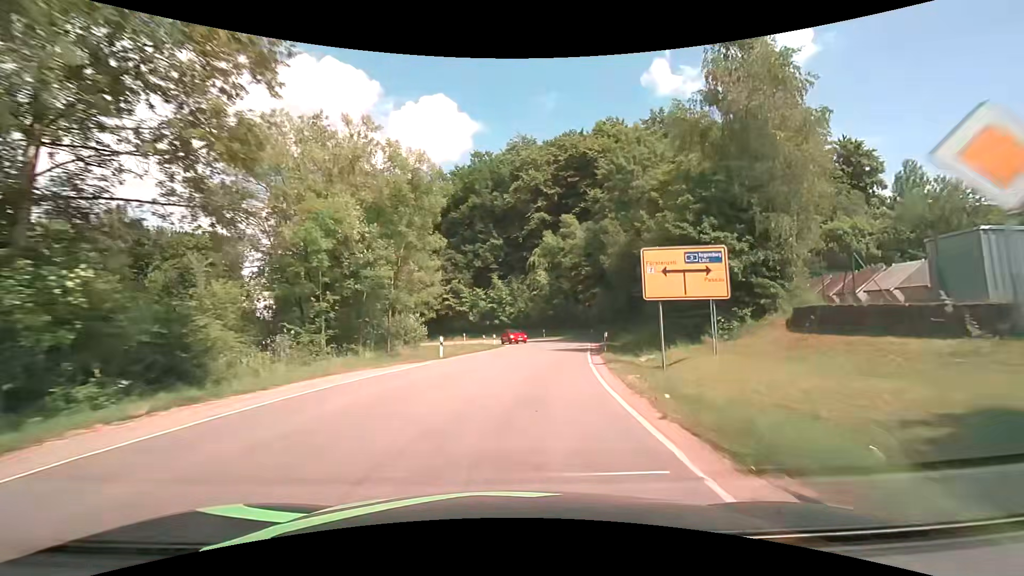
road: tertiary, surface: asphalt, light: Day
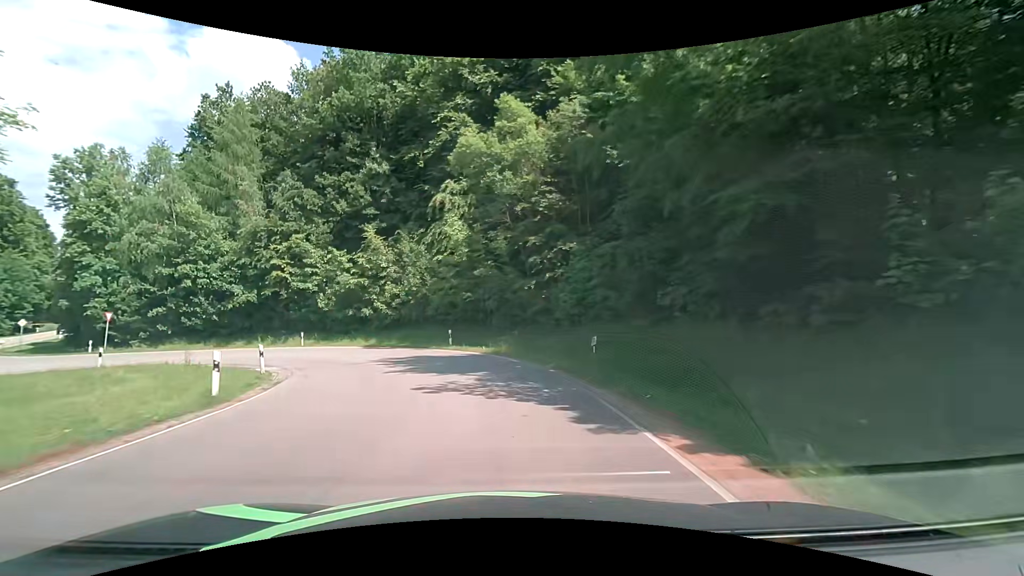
(+3.1, +32.4) m; +8°
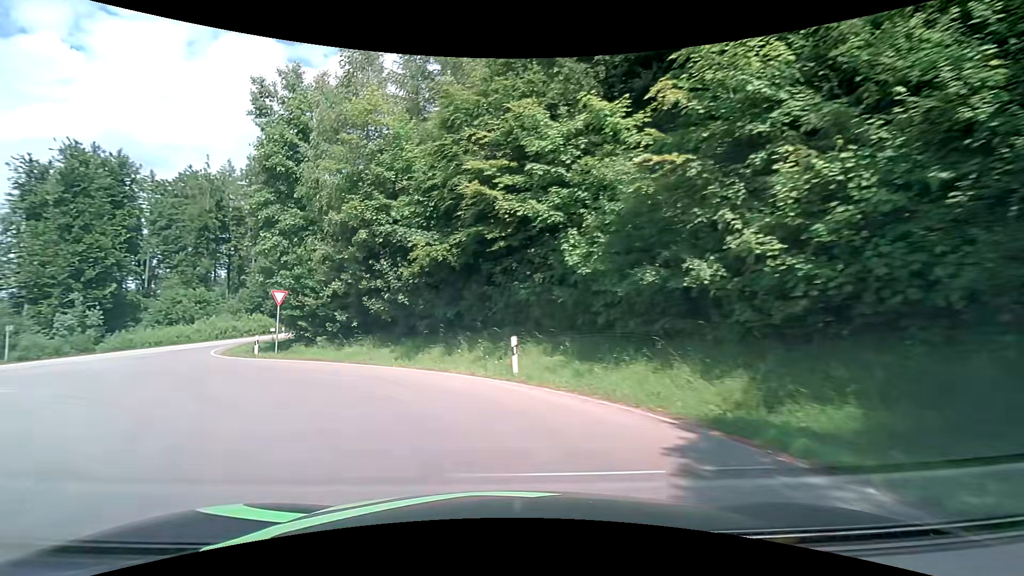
(-6.6, +27.9) m; -37°
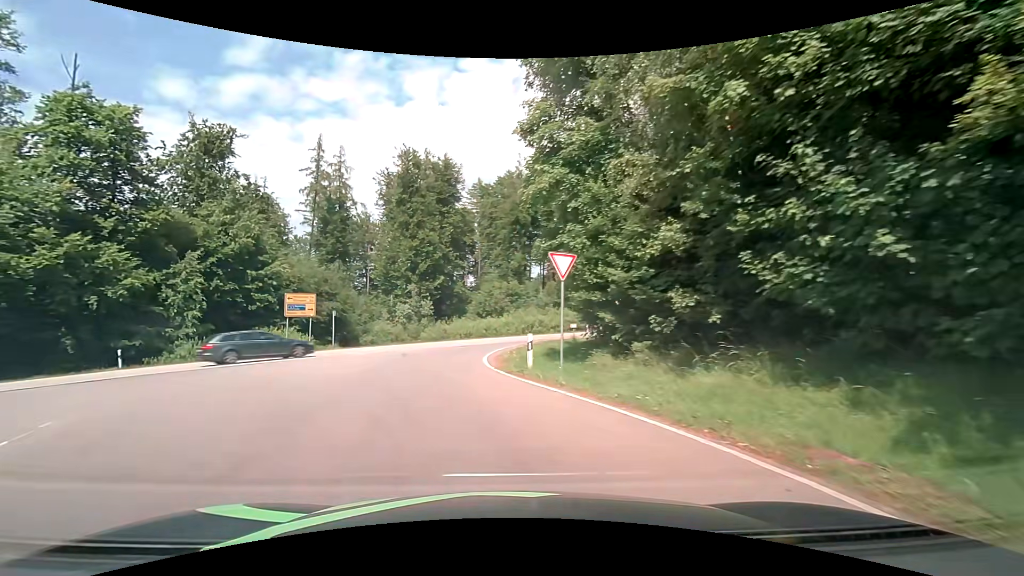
(-4.3, +13.3) m; -35°
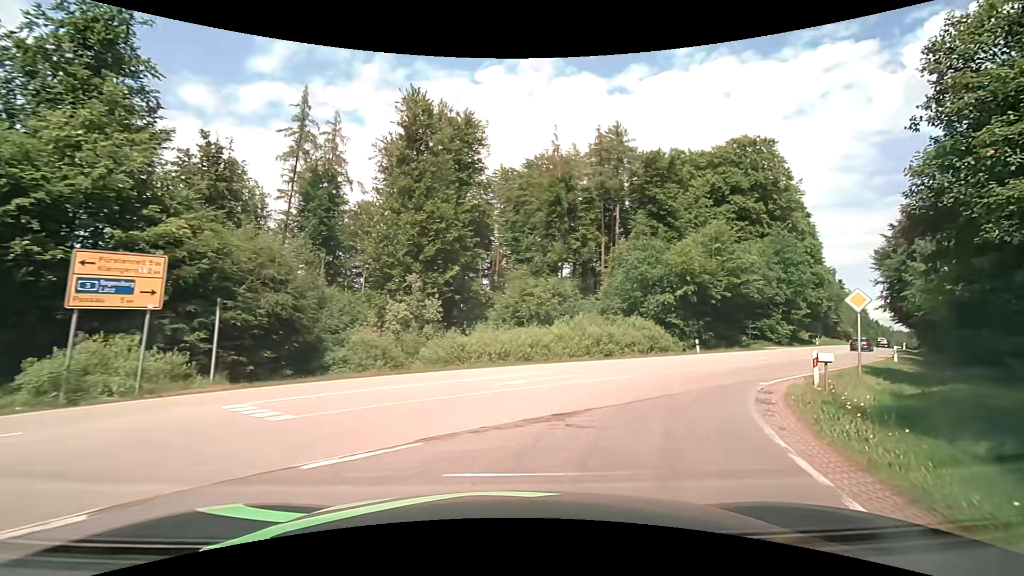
(-3.1, +20.1) m; -1°
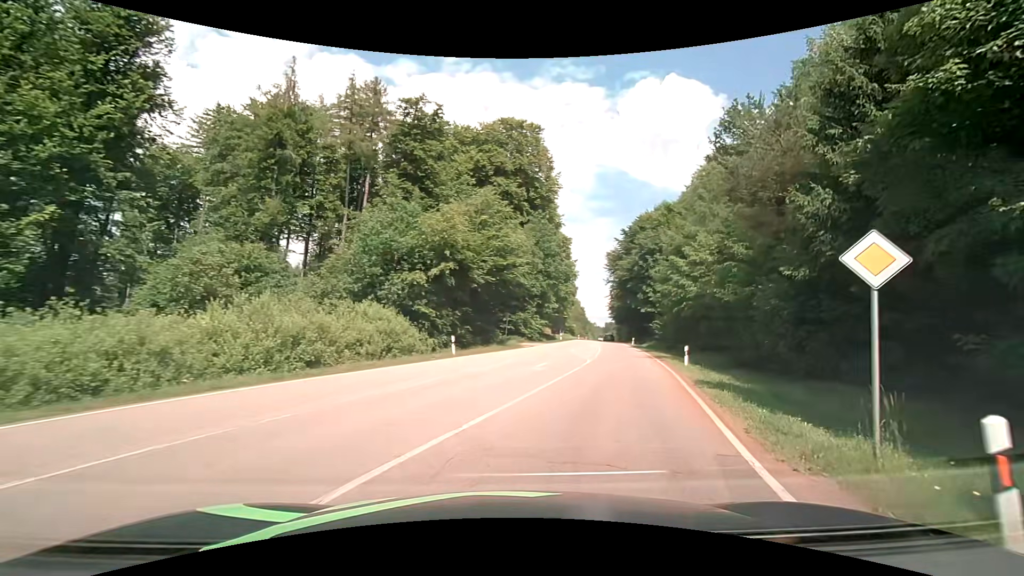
(+3.3, +13.2) m; +27°
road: secondary
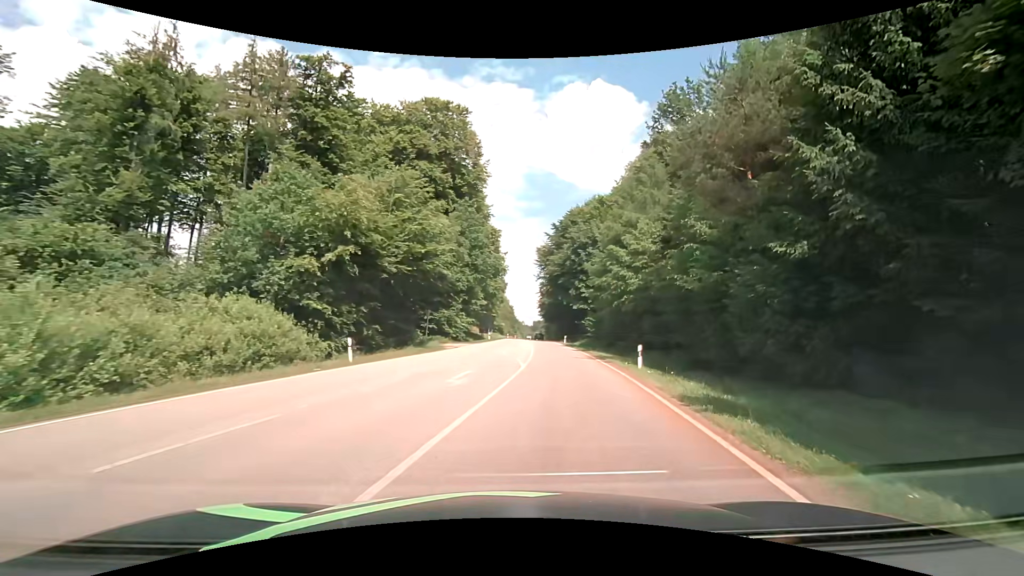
(+0.5, +5.5) m; +9°
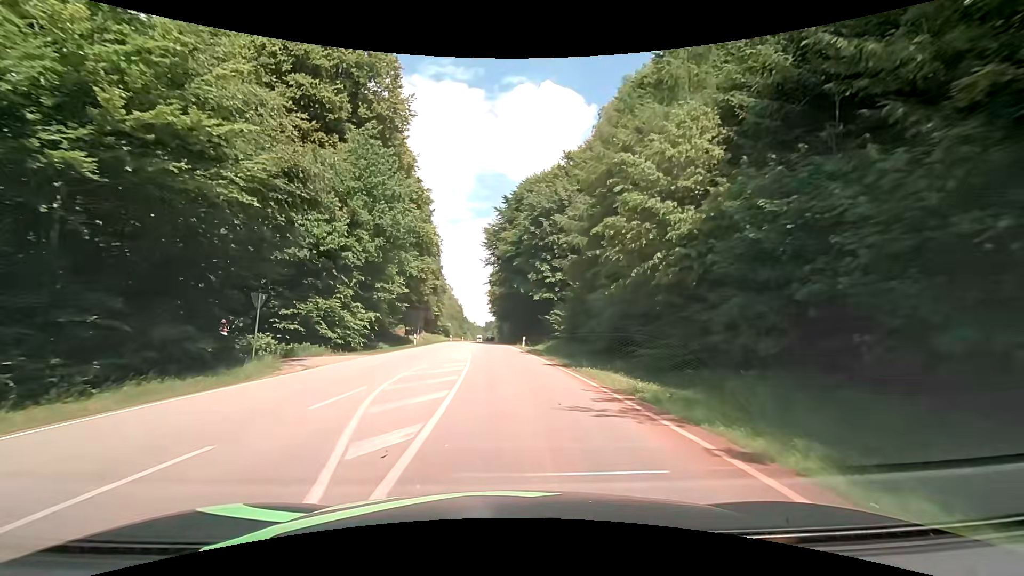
(+1.8, +20.2) m; +6°
(0, +10) (0, +20) (-1, +30) (-1, +40) (-1, +50) (-2, +60) (-2, +70) (-2, +80) (-3, +90) (-3, +100) m
